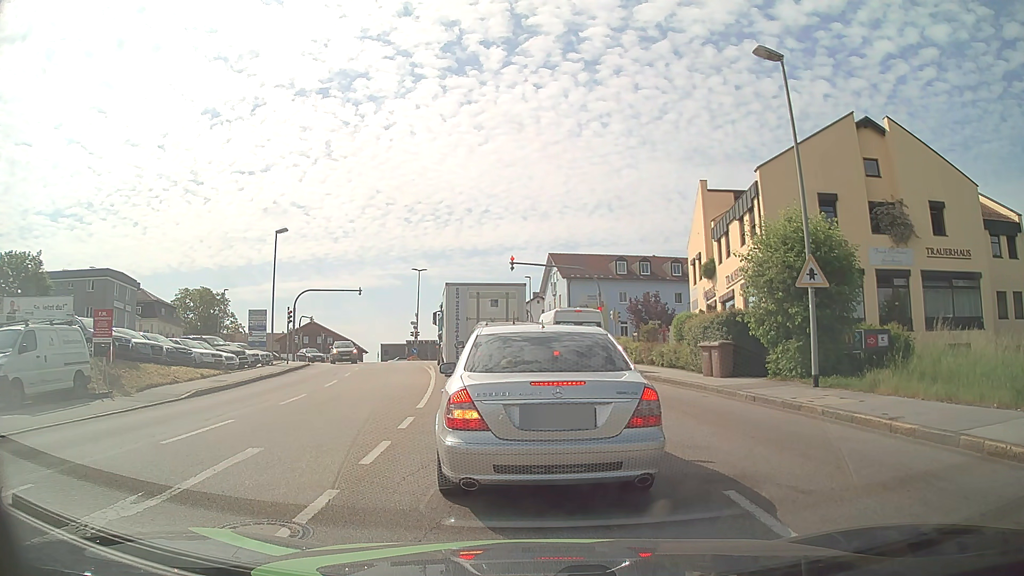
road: tertiary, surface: asphalt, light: Day
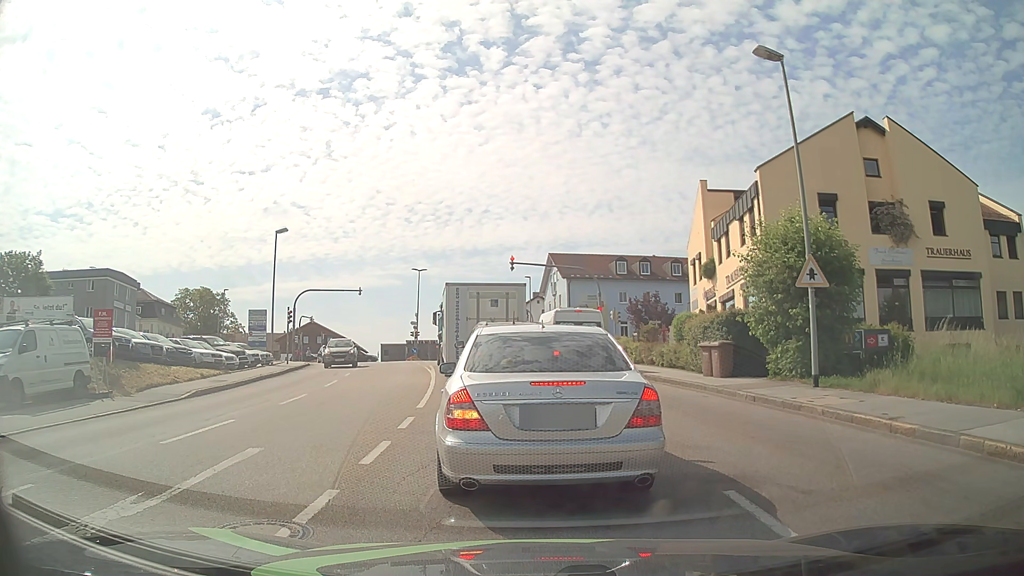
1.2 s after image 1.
(0.0, 0.0) m; 0°
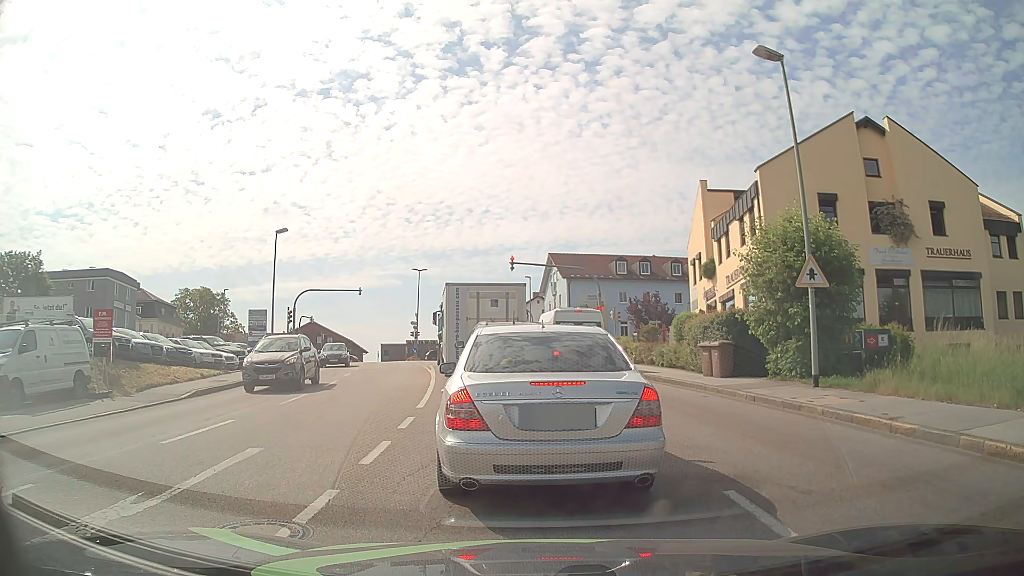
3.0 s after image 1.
(0.0, 0.0) m; 0°
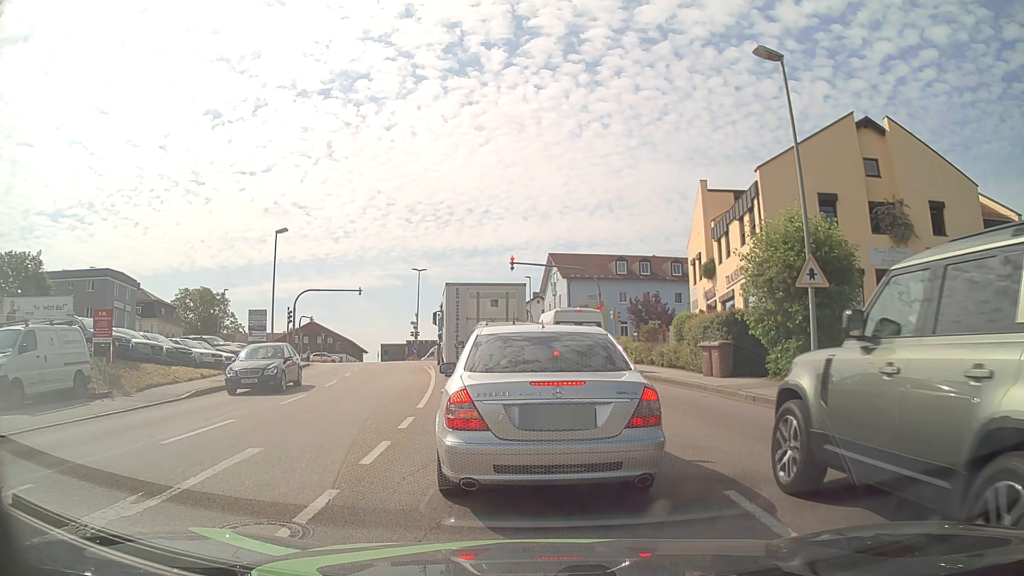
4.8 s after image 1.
(0.0, 0.0) m; 0°
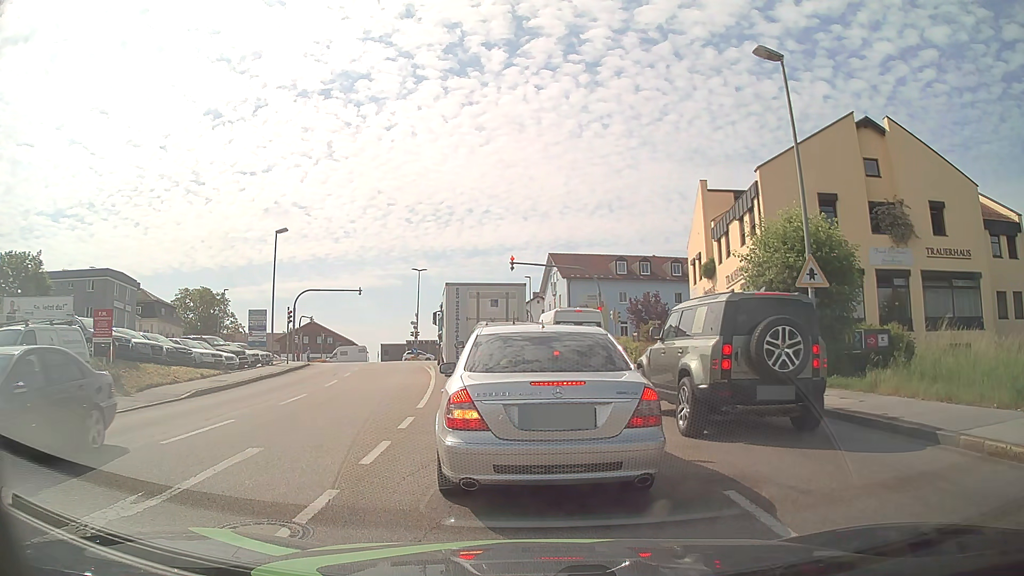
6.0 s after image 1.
(0.0, 0.0) m; 0°
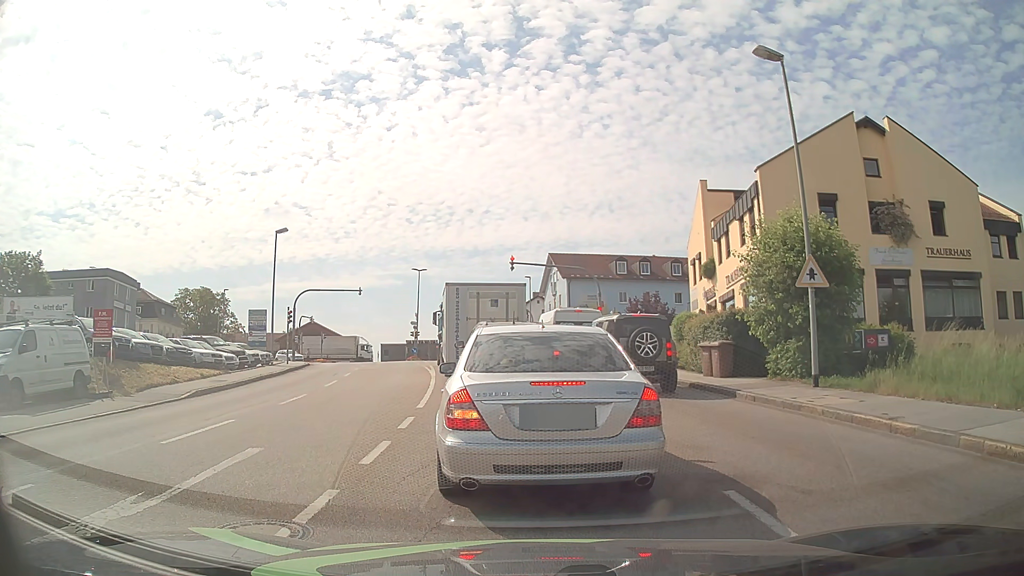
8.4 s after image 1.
(0.0, 0.0) m; 0°
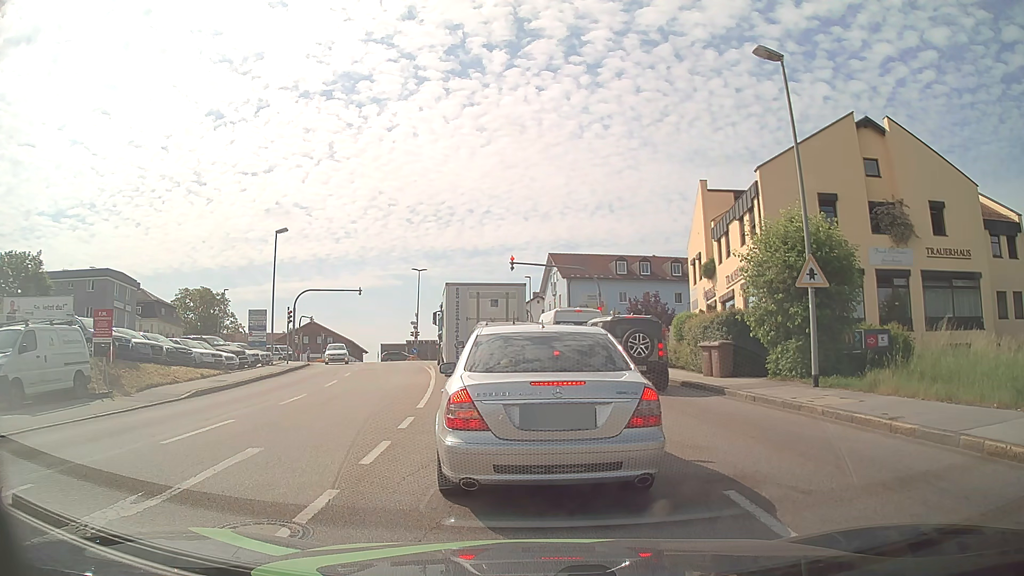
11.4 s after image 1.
(0.0, 0.0) m; 0°
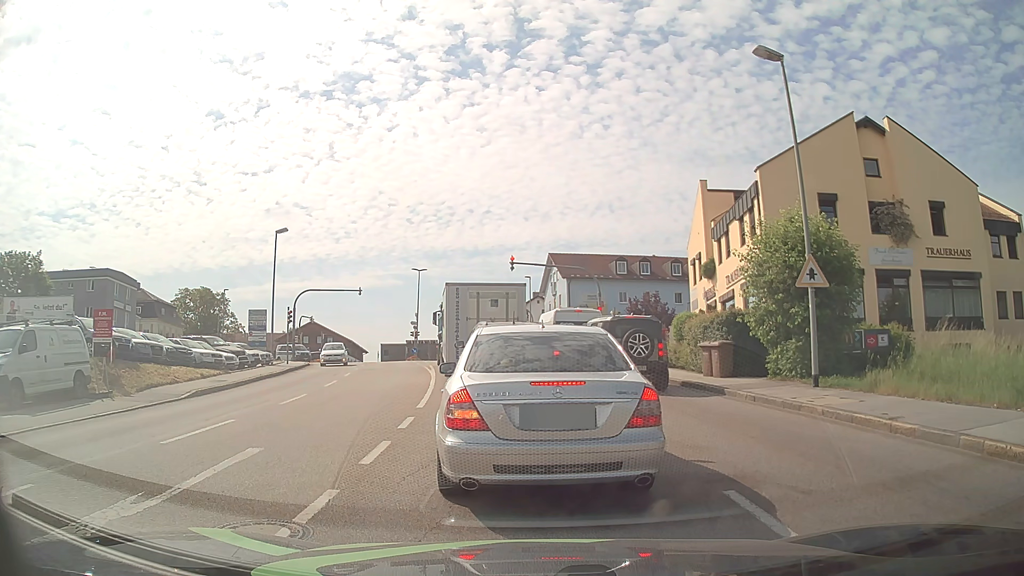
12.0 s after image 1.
(0.0, 0.0) m; 0°
(0, +10) (-1, +20) (-2, +30) (-4, +40) (-5, +50) (-7, +60) (-8, +69) (-10, +79) (-16, +87) (-25, +90) m
